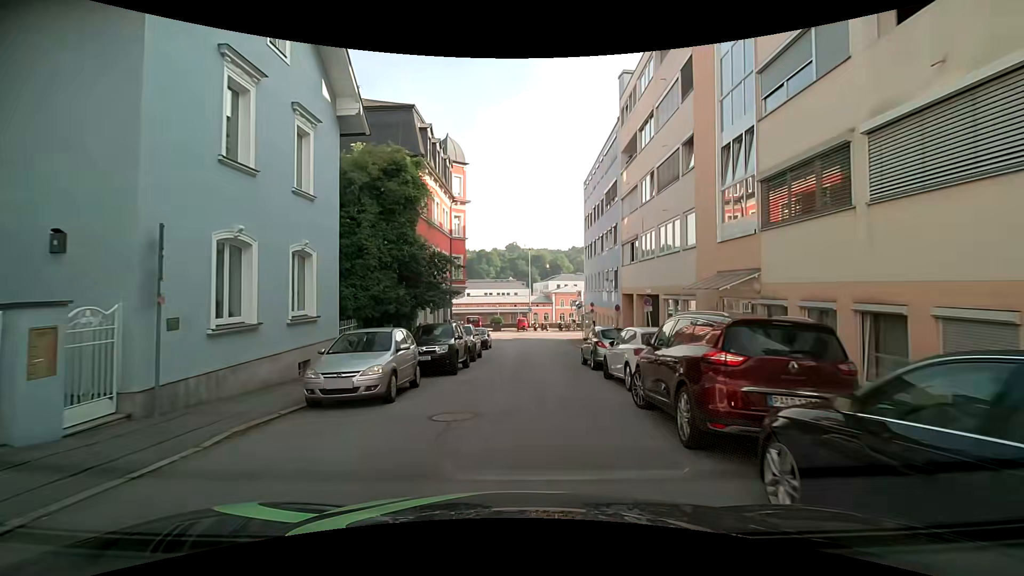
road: residential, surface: asphalt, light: Day
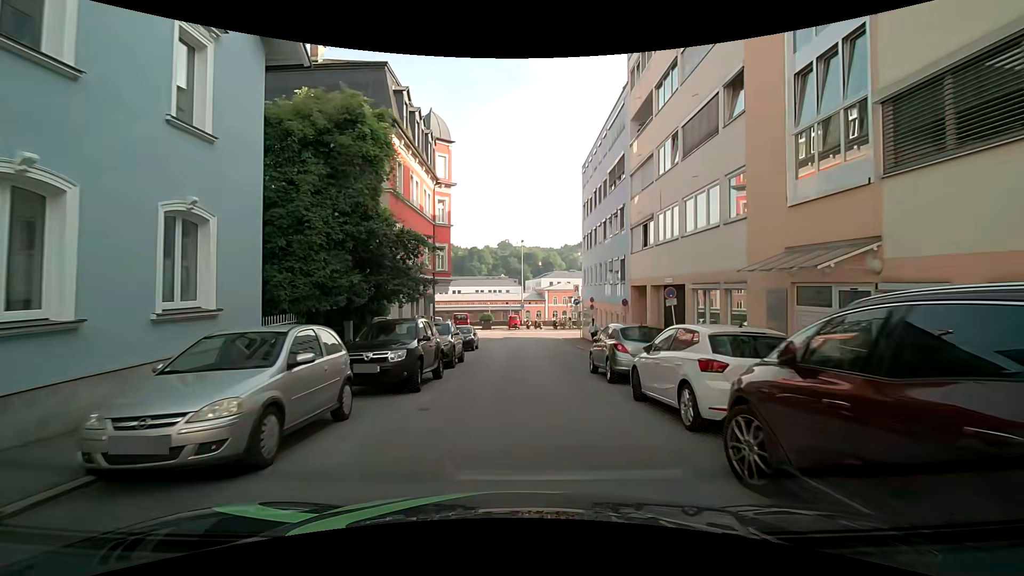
(+0.1, +4.5) m; +1°
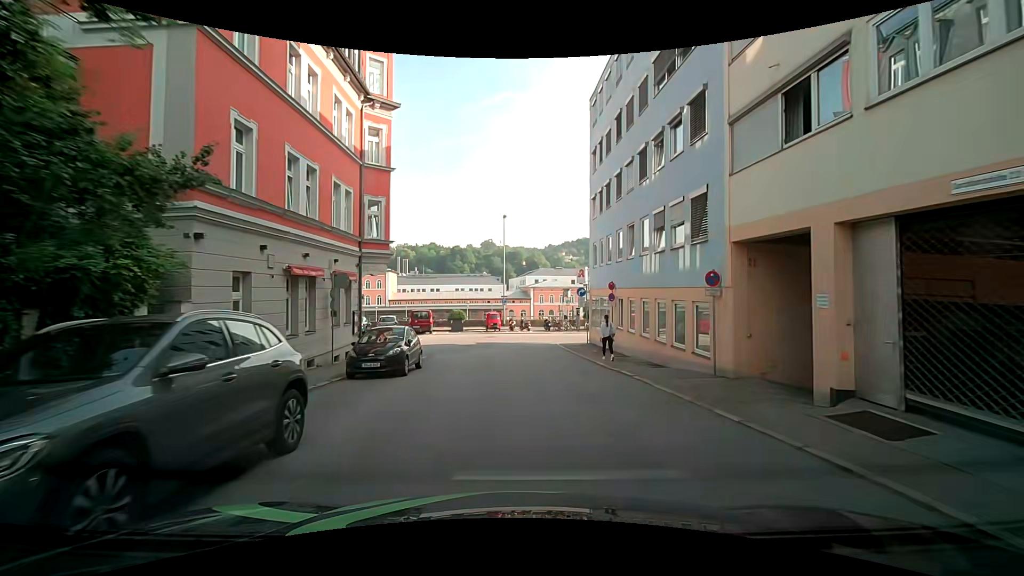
(+0.1, +13.8) m; +3°
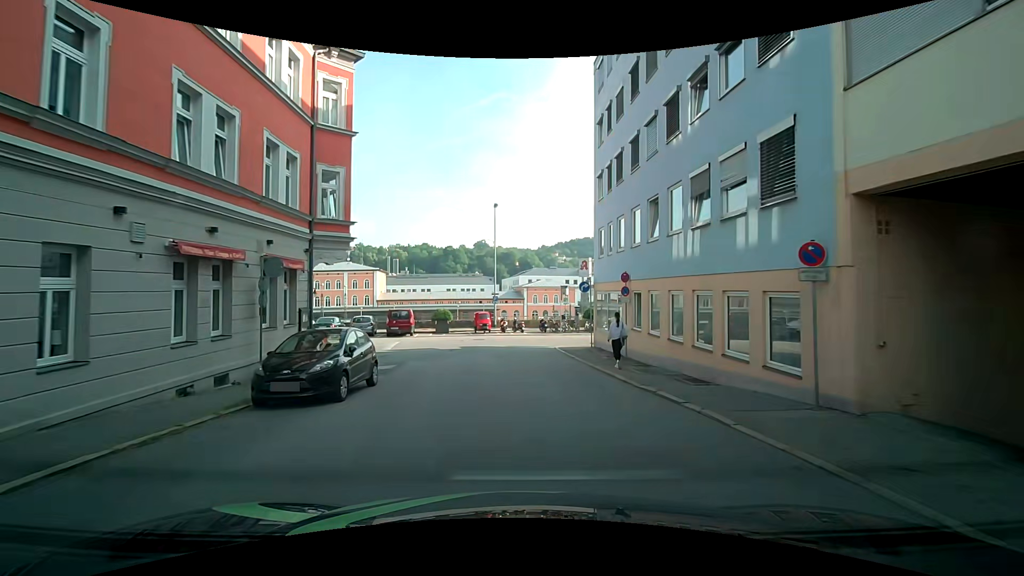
(-0.1, +4.6) m; -1°
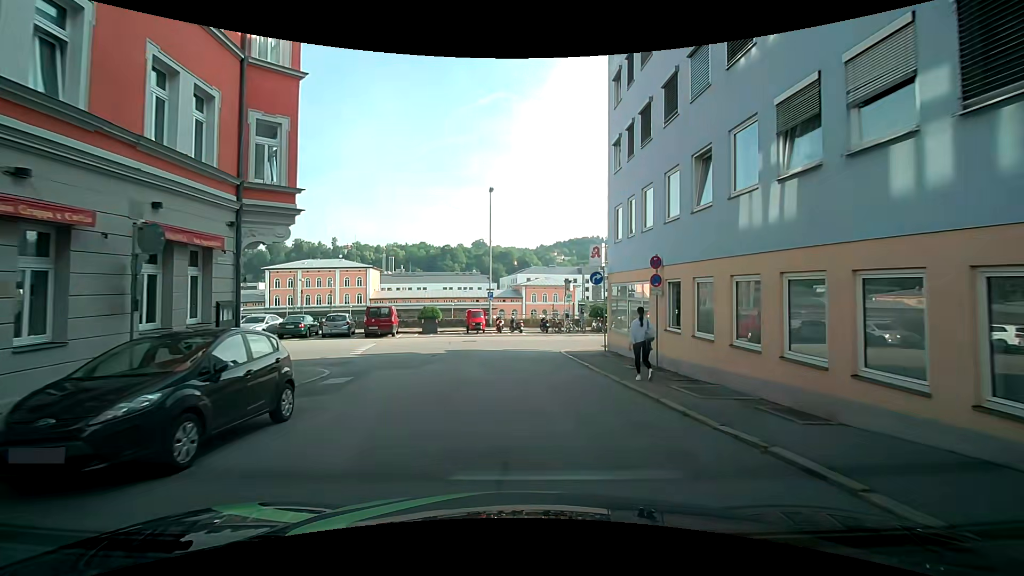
(+0.1, +4.6) m; +1°
